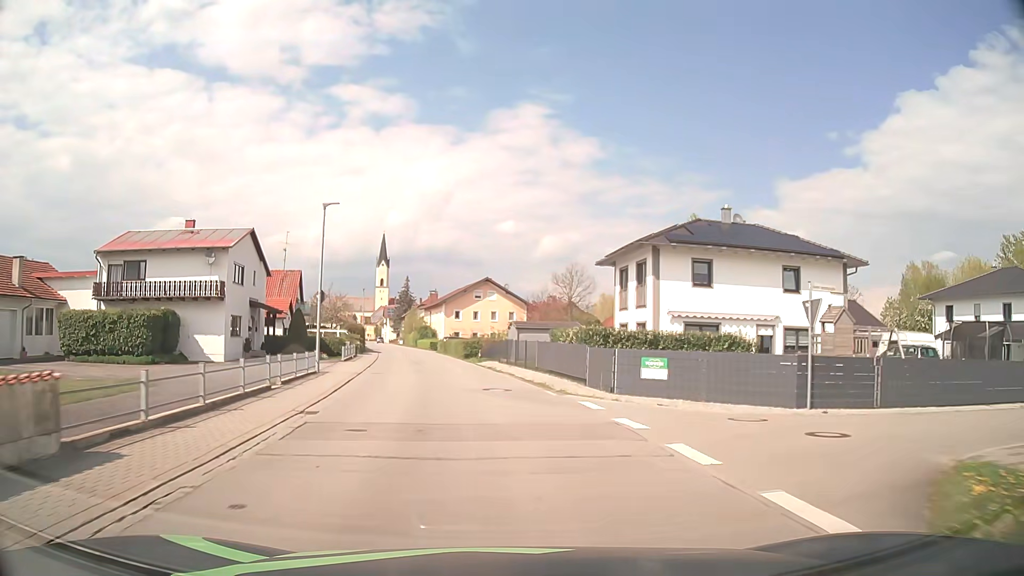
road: secondary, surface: asphalt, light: Day
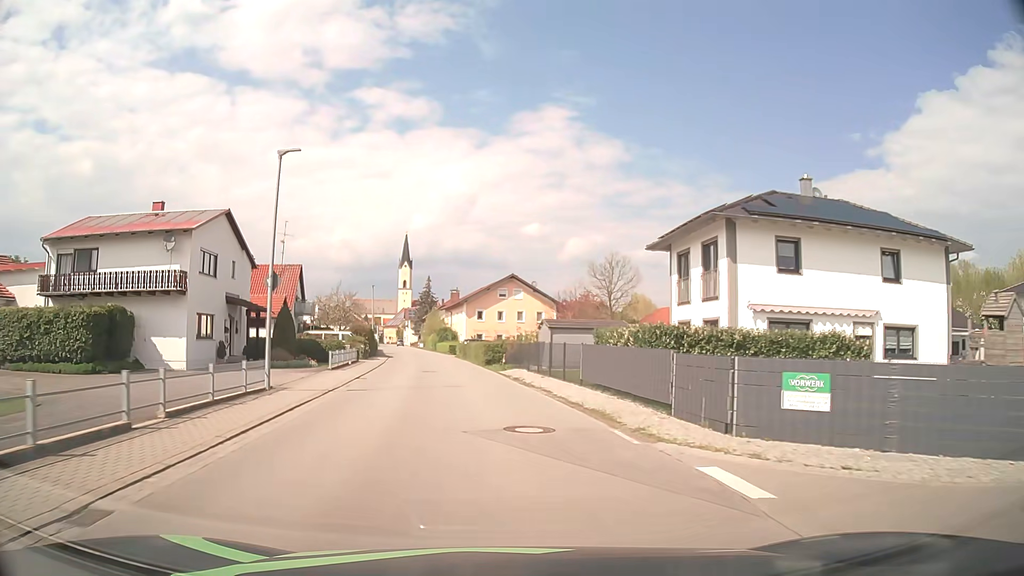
(-0.1, +7.7) m; -2°
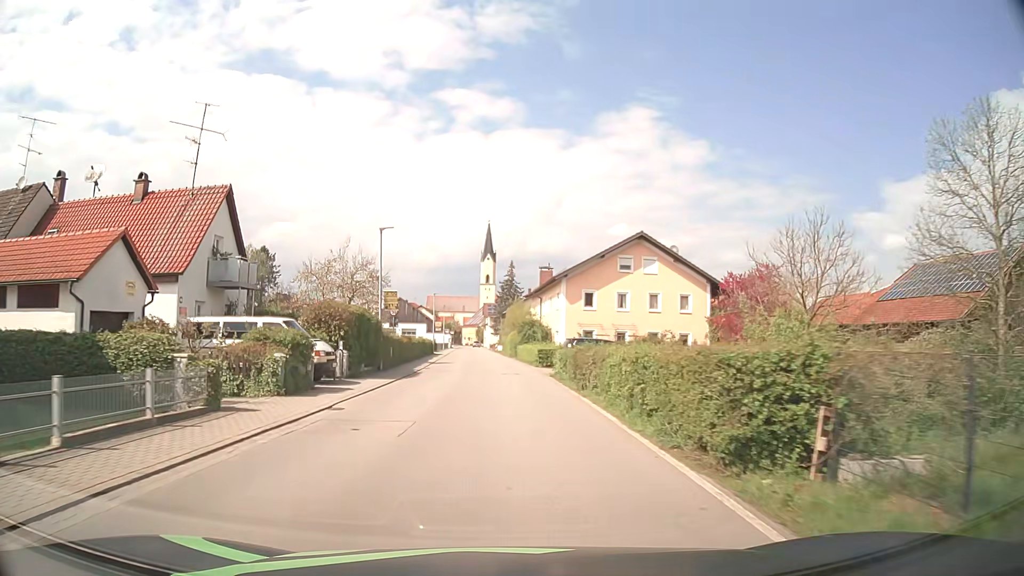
(-2.5, +30.4) m; -8°
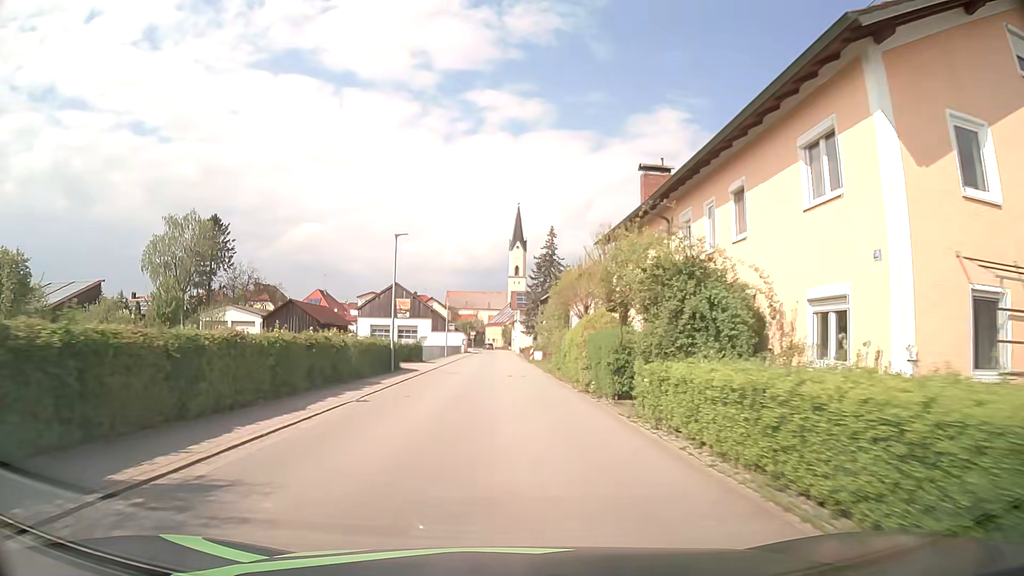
(-1.0, +38.1) m; -3°
(0, +10) (0, +20) (0, +30) (0, +40) (0, +50) (0, +60) (0, +70) (0, +80) (0, +90) (0, +100) m
